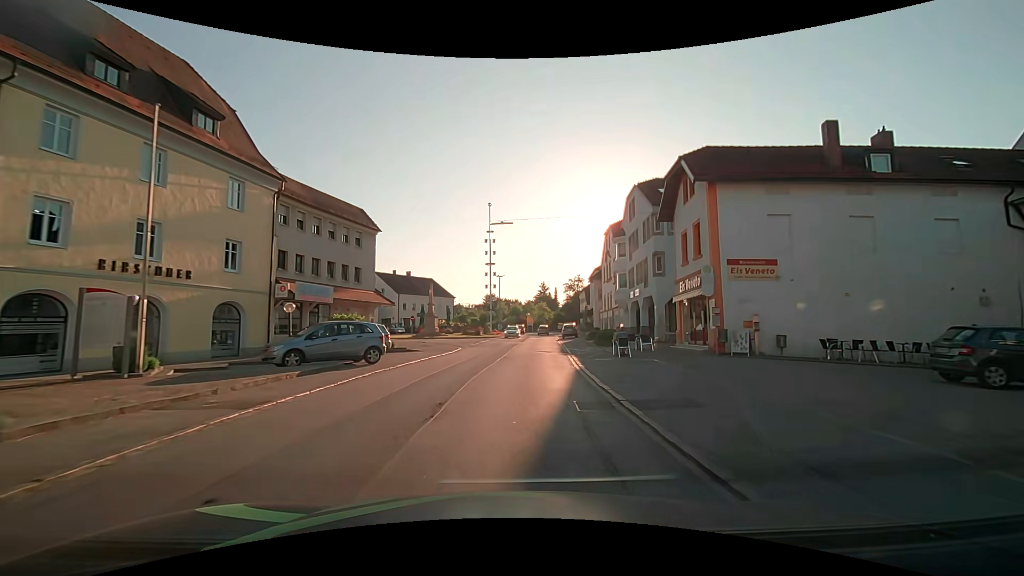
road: secondary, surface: asphalt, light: Day
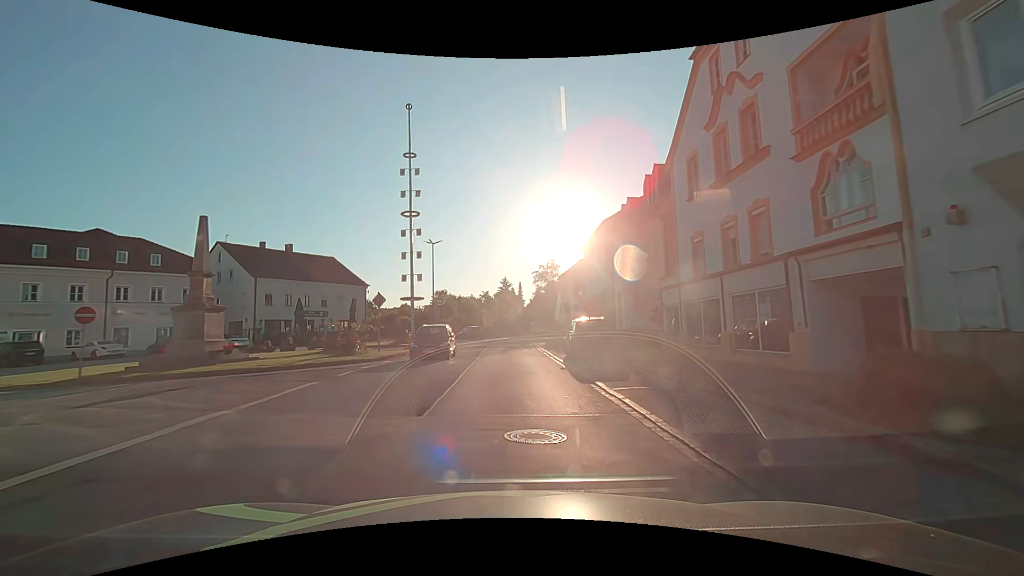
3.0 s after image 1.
(+2.0, +37.9) m; +4°
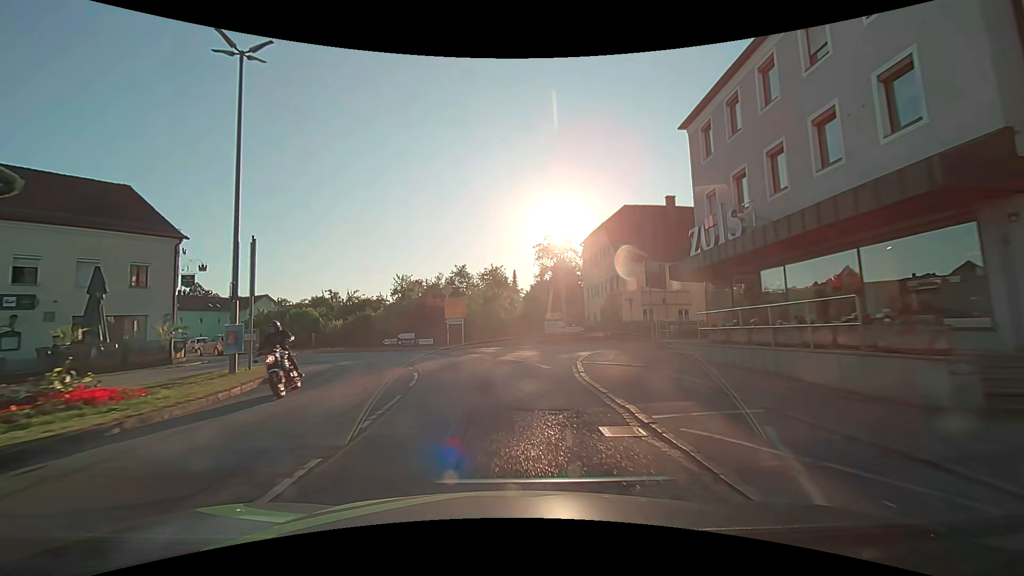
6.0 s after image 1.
(+0.7, +36.3) m; +2°
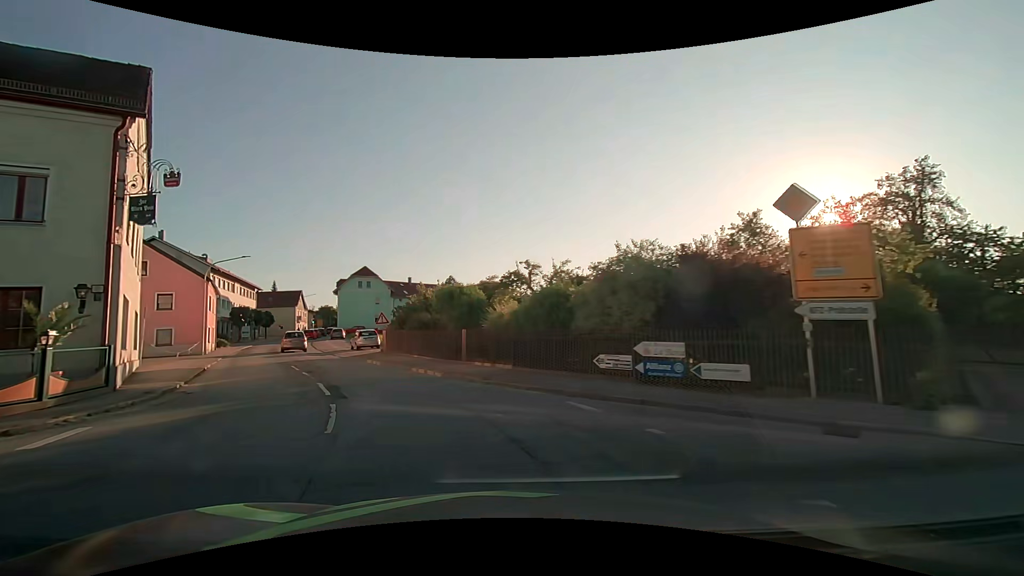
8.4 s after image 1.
(-4.1, +22.5) m; -27°
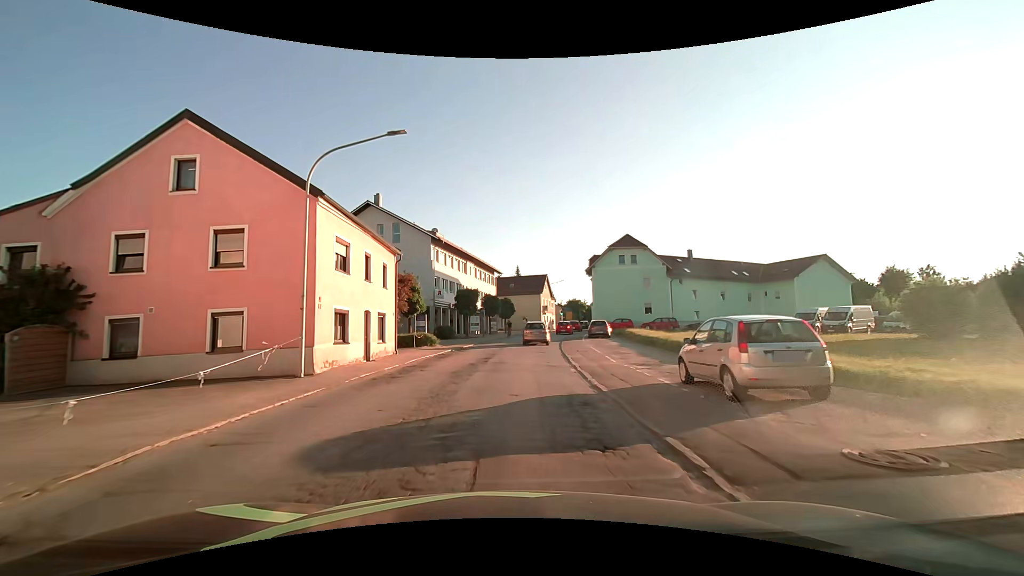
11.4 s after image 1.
(-9.6, +27.0) m; -27°
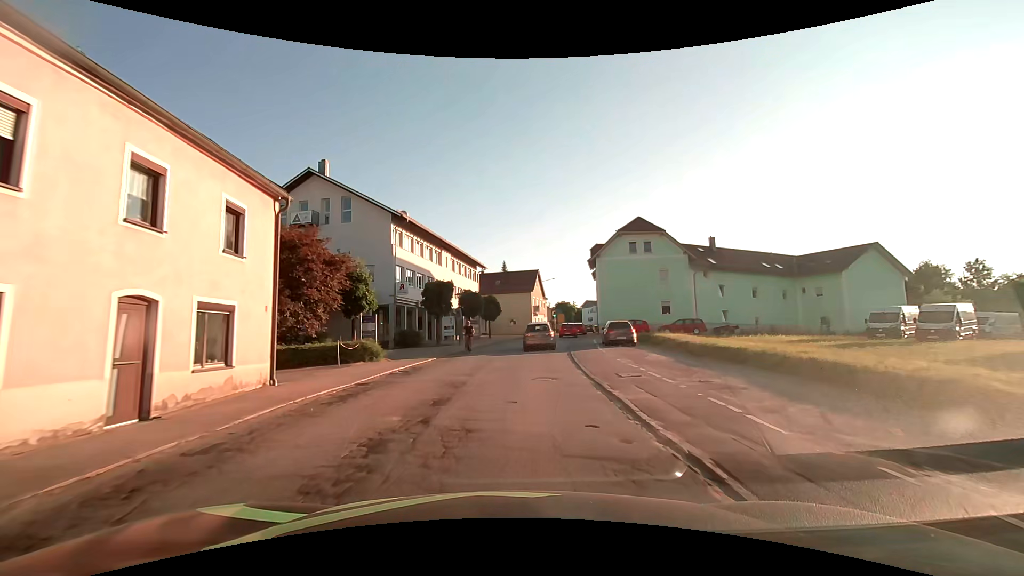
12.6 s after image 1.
(0.0, +12.0) m; +1°
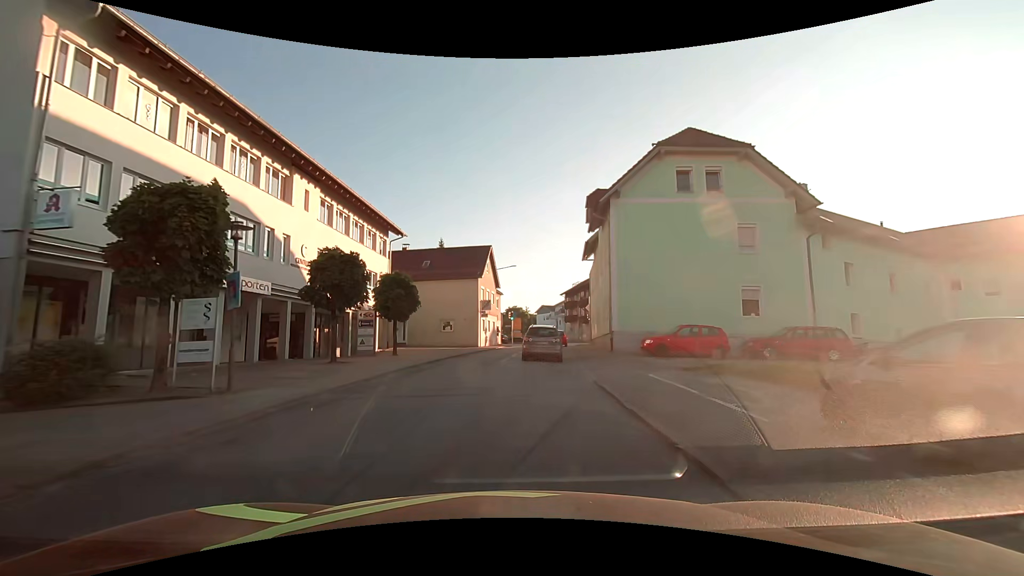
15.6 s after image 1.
(+1.2, +25.7) m; +5°
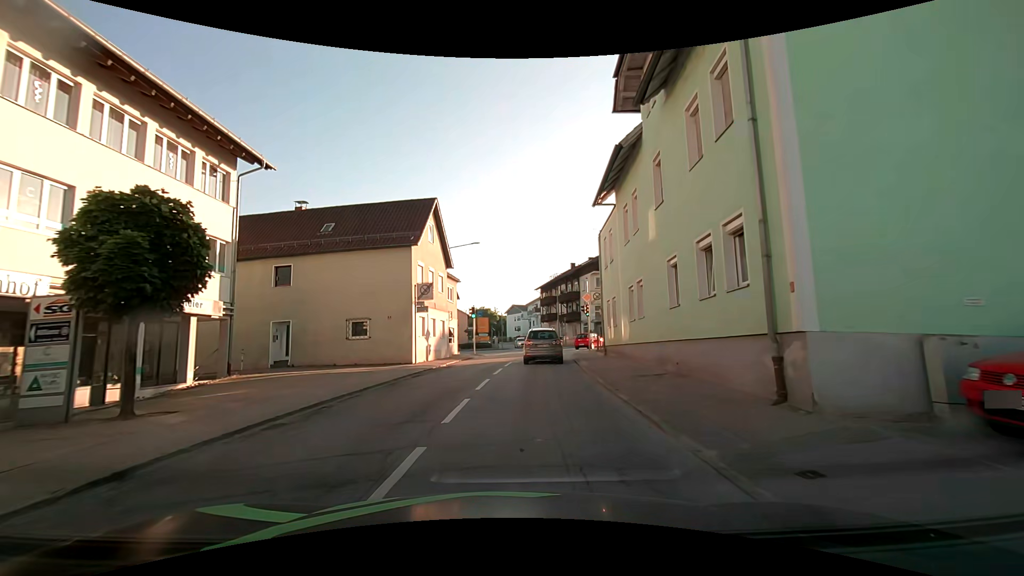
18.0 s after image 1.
(+0.8, +17.9) m; +4°
